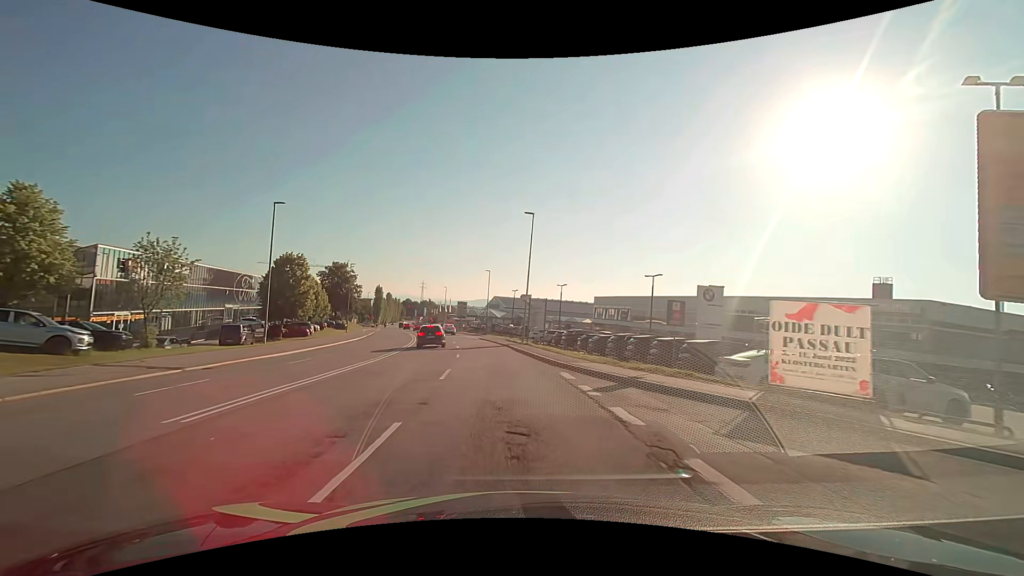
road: secondary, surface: asphalt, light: Day
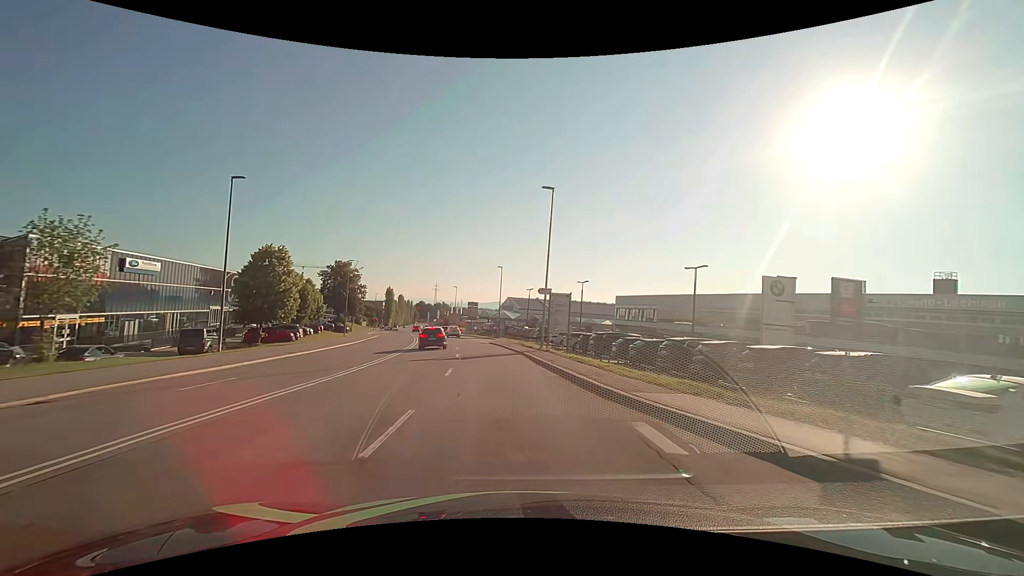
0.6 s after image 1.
(-0.1, +7.6) m; -1°
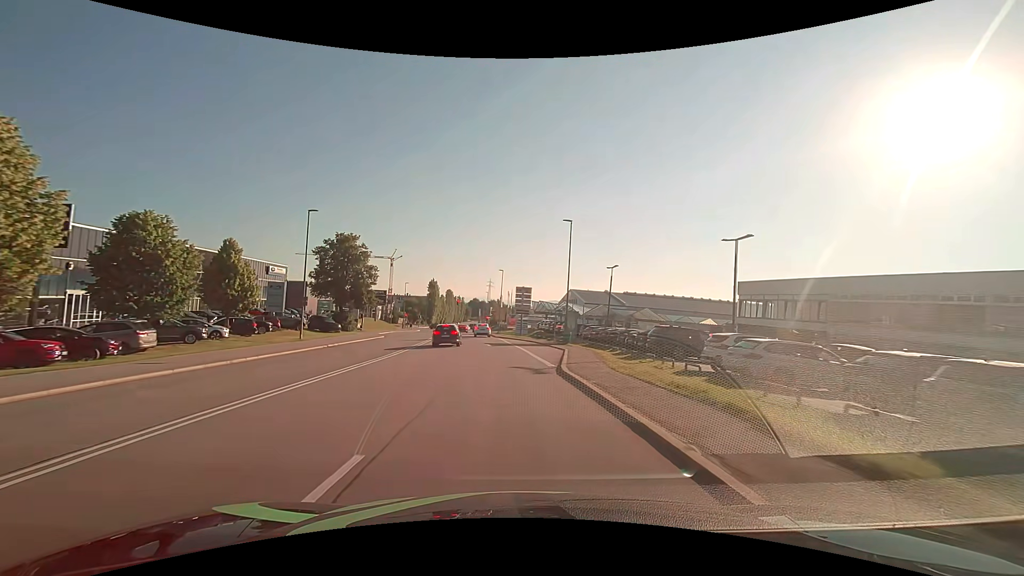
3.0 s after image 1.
(-1.9, +30.2) m; -6°
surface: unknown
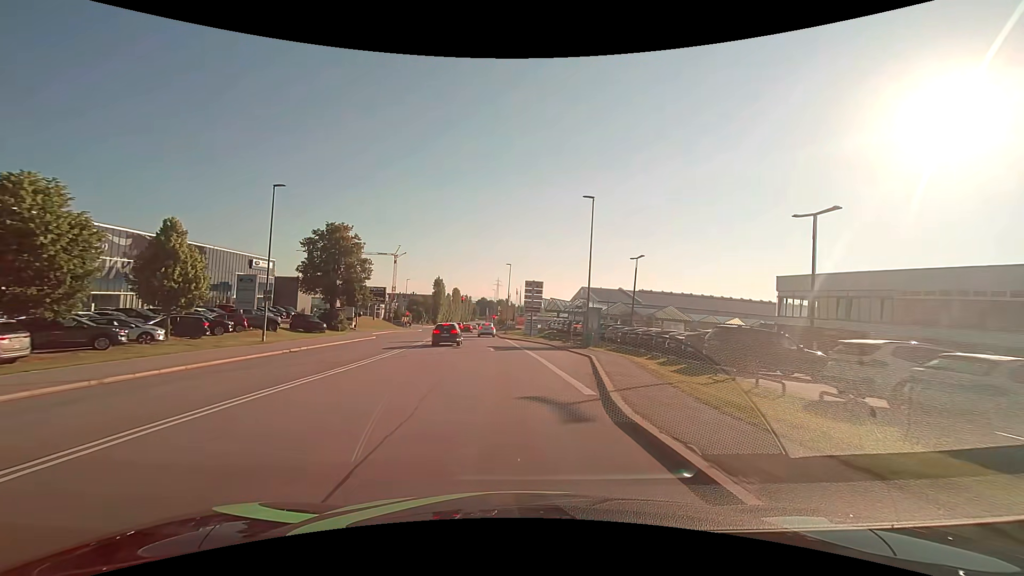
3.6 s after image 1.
(-0.1, +7.2) m; -1°
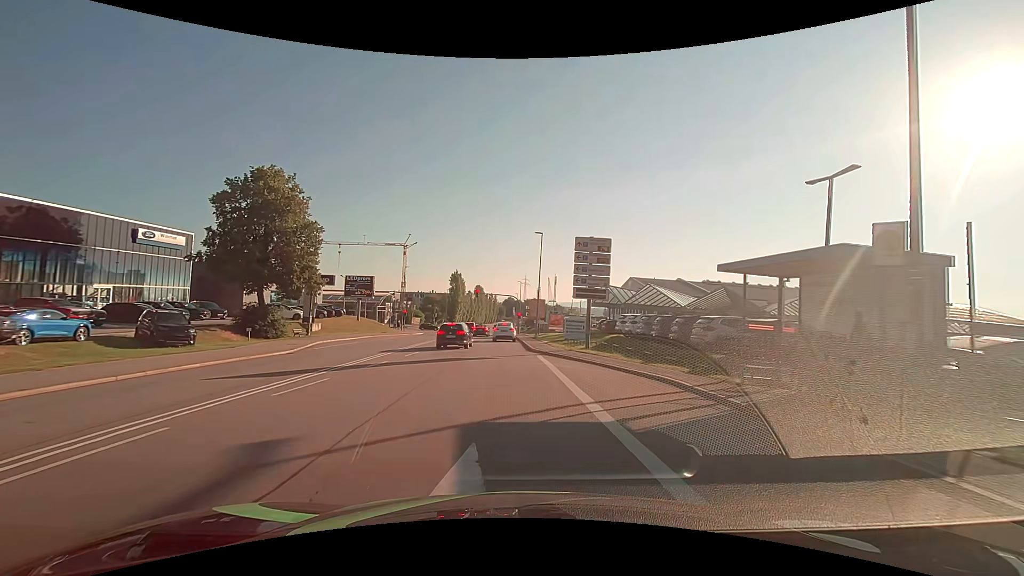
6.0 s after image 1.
(-0.7, +25.0) m; -3°
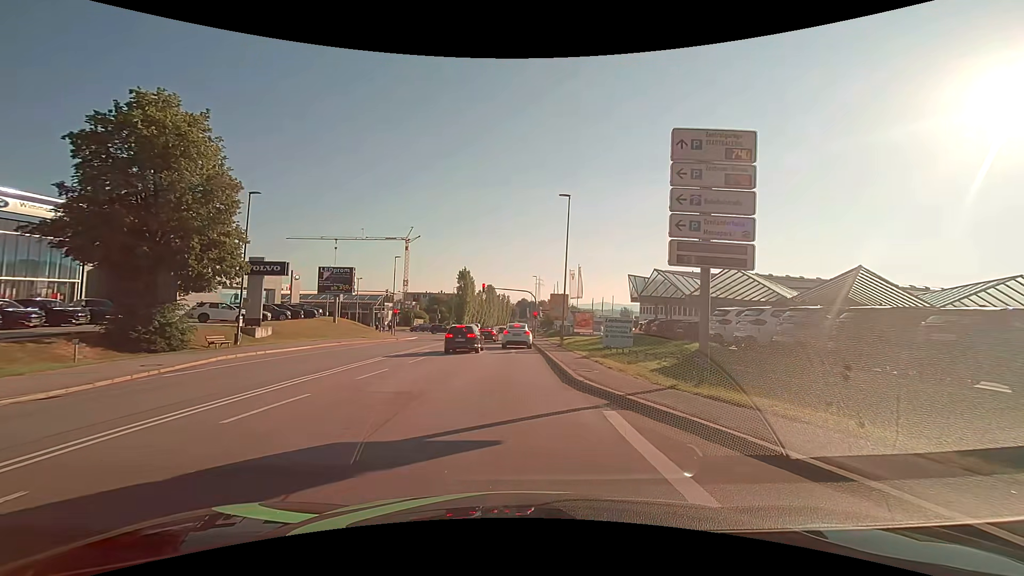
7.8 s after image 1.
(-0.3, +14.2) m; -2°
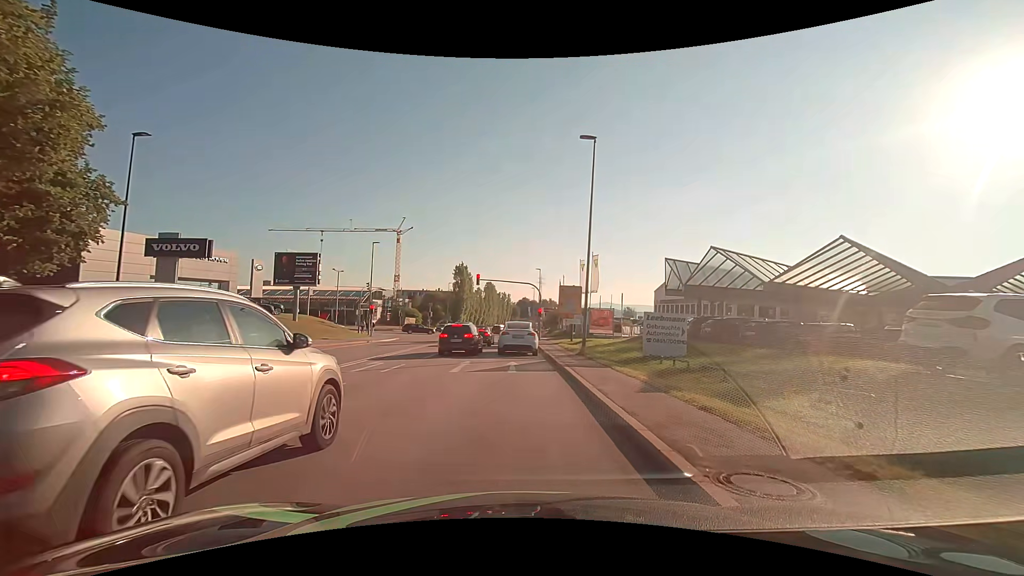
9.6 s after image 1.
(0.0, +10.1) m; 0°
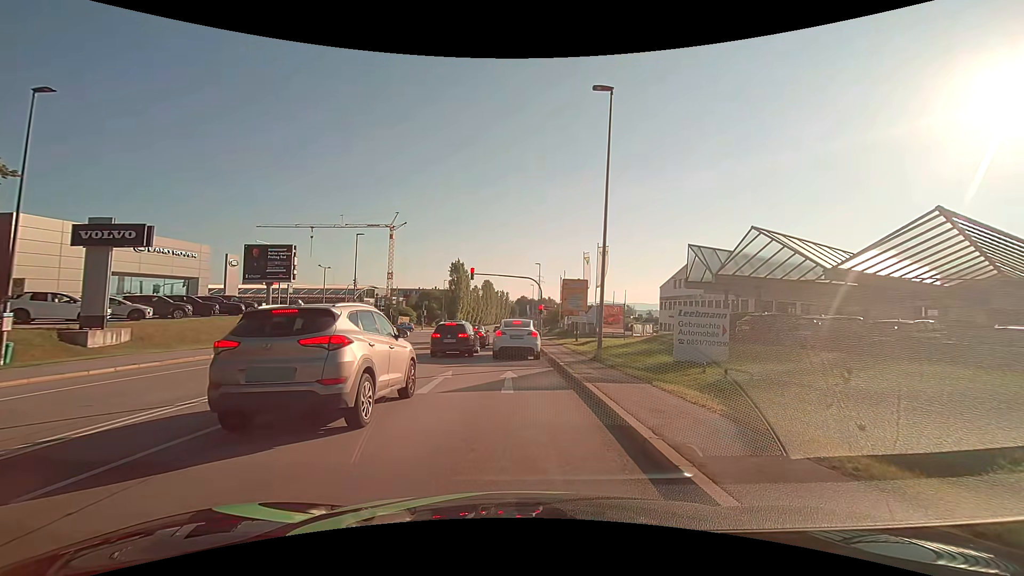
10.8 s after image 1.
(0.0, +4.6) m; 0°
